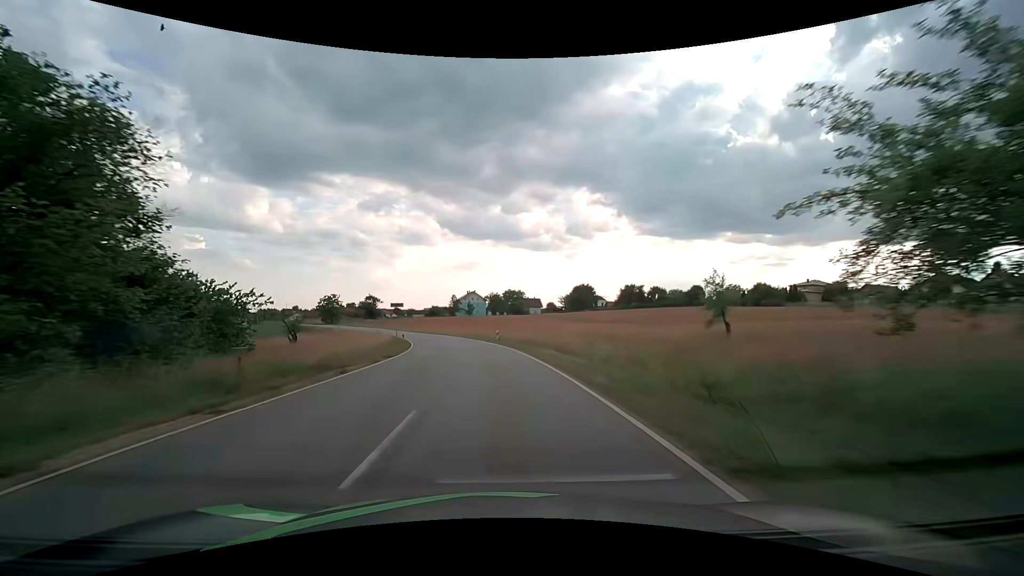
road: tertiary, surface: asphalt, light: Day
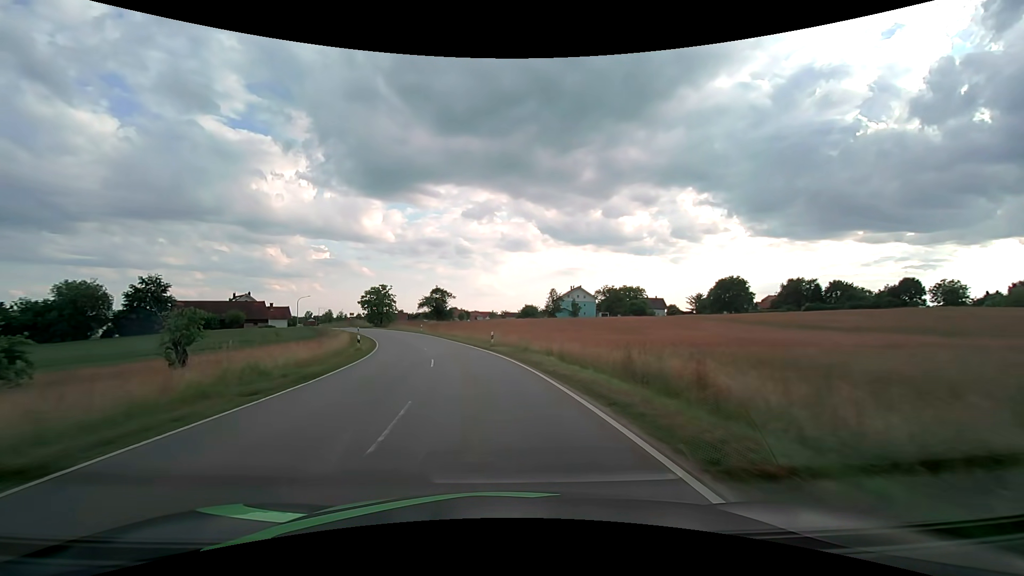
(-4.1, +47.1) m; -11°
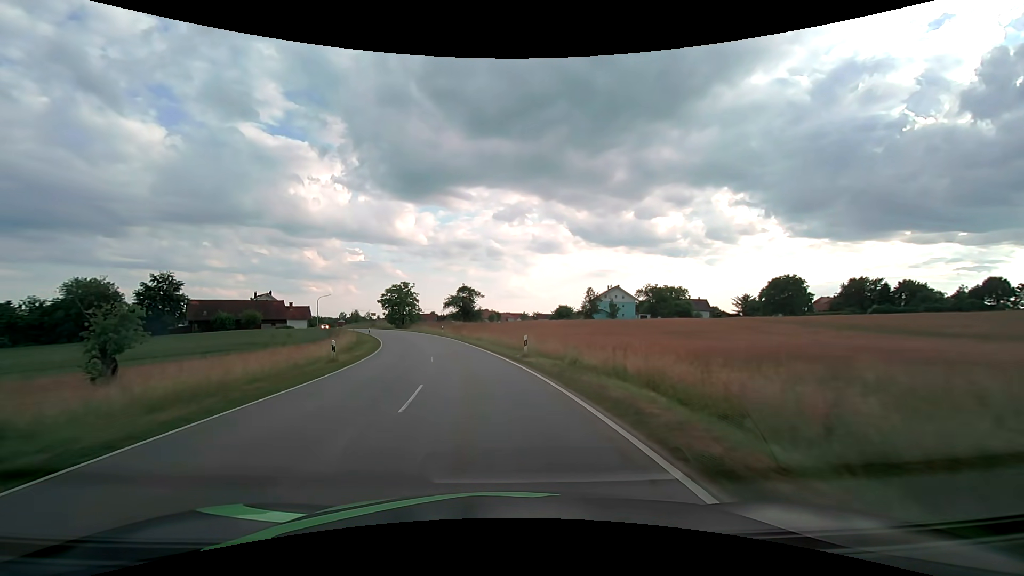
(-0.3, +9.4) m; -4°
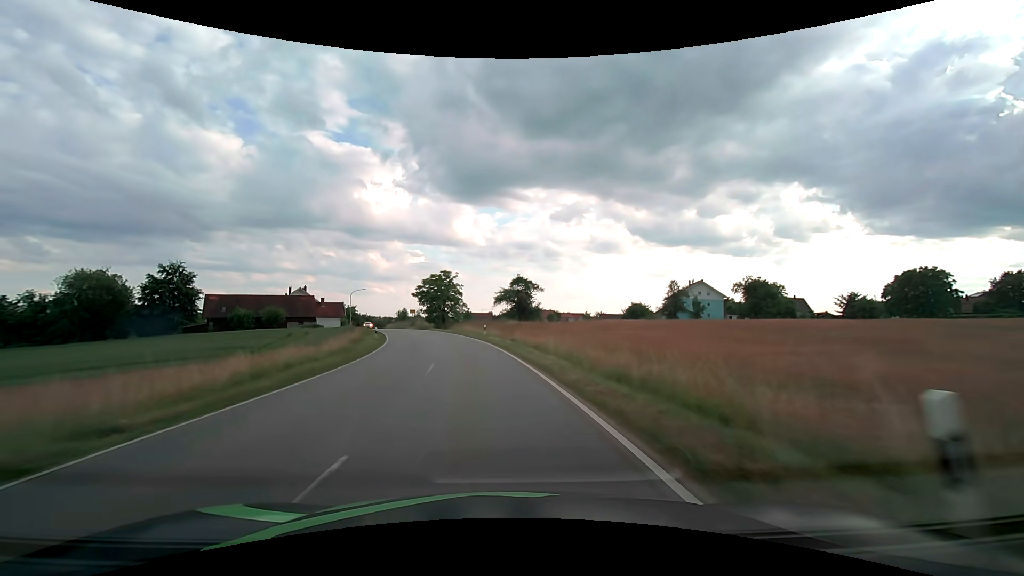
(-1.1, +18.8) m; -6°
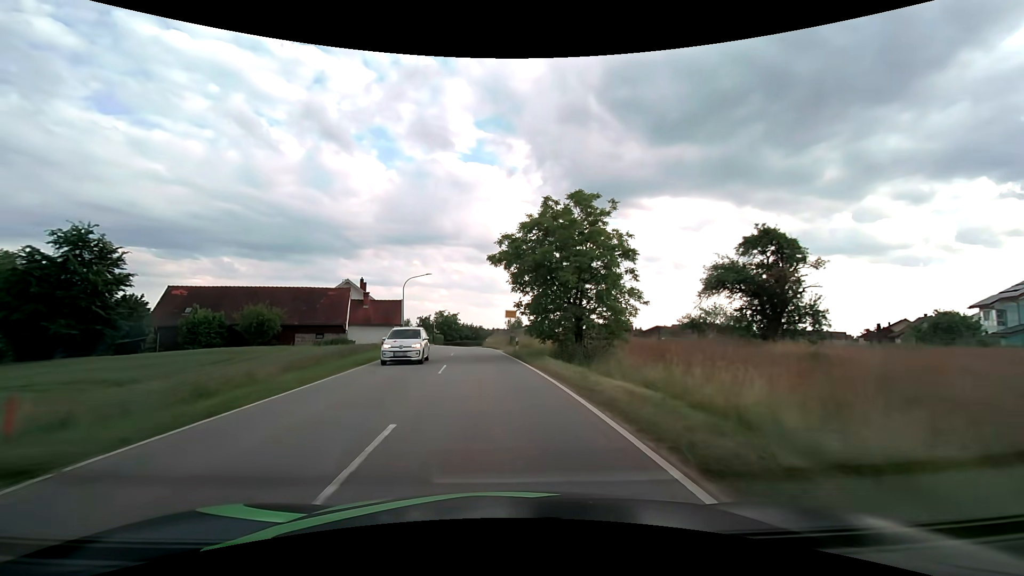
(-6.1, +46.4) m; -14°
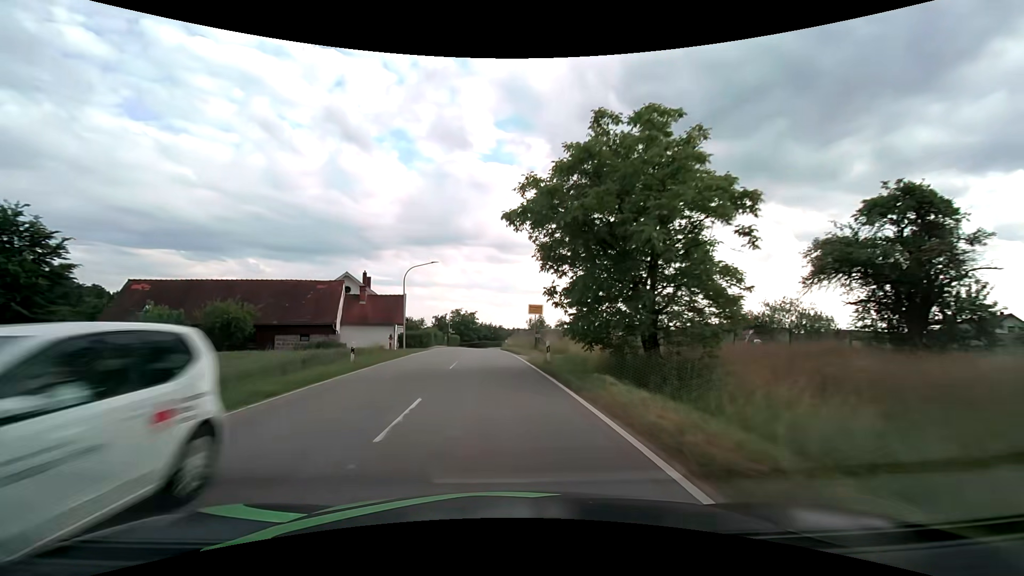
(-0.2, +9.3) m; -2°
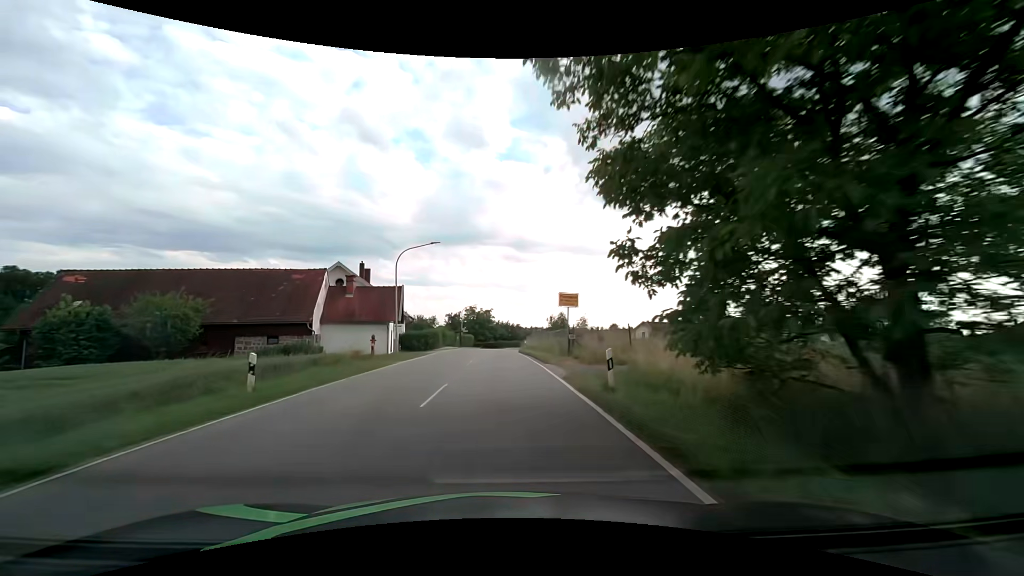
(-0.2, +9.2) m; -2°
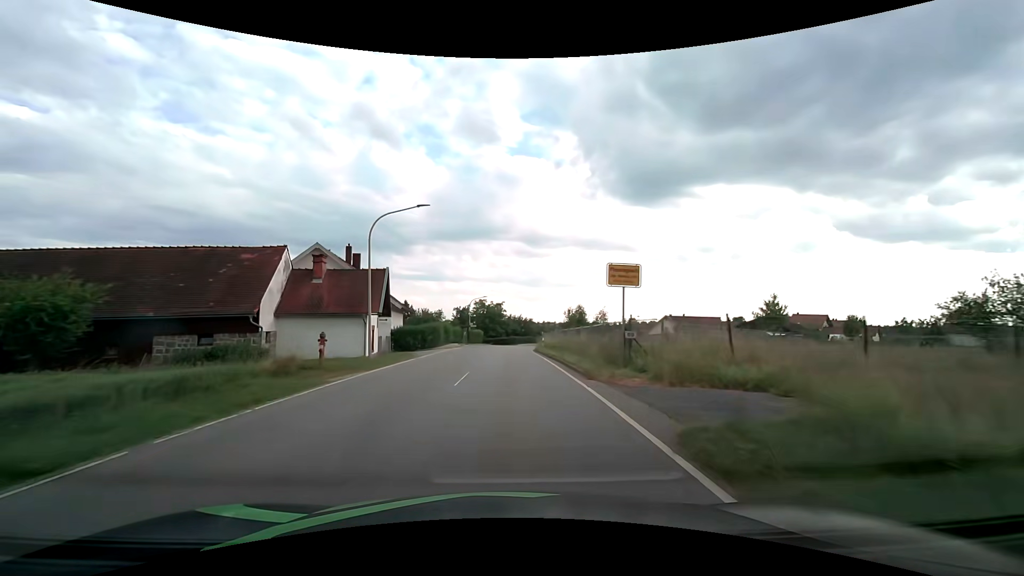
(-0.1, +9.0) m; -1°
(0, +10) (0, +20) (0, +30) (0, +40) (0, +50) (+1, +60) (+2, +70) (+3, +80) (+5, +90) (+8, +99) m
